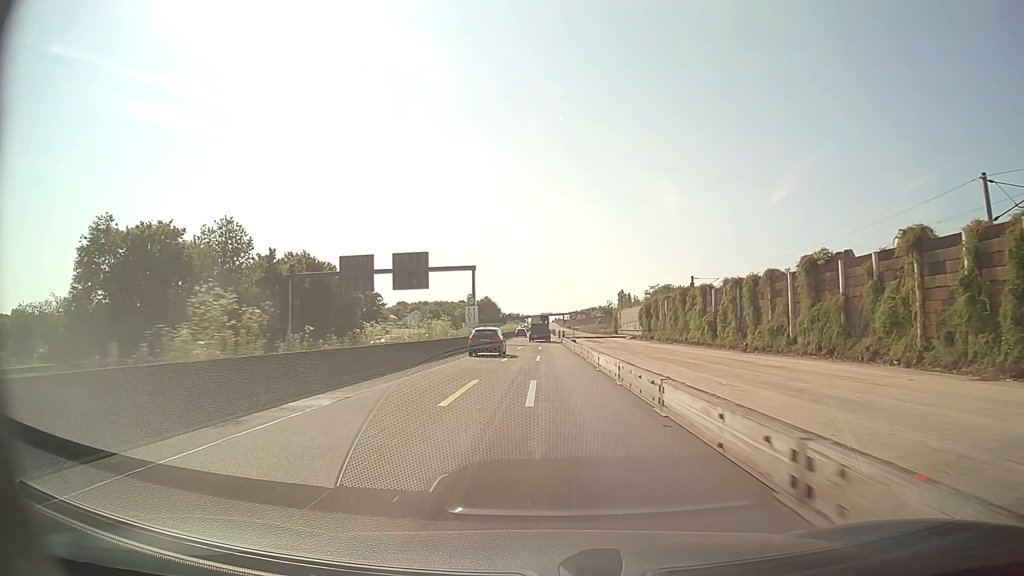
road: motorway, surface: asphalt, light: Day
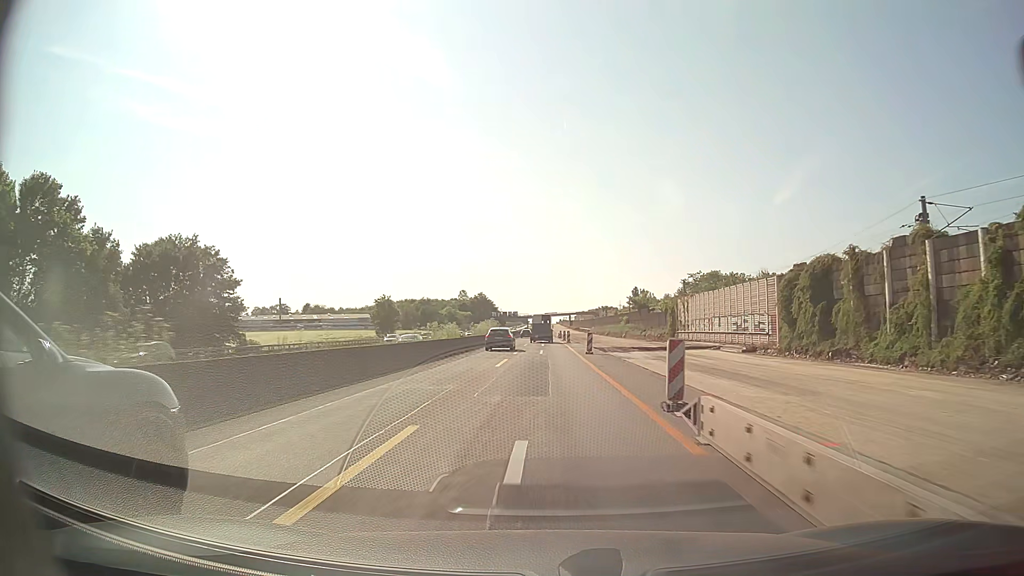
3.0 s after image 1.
(-0.1, +62.4) m; 0°
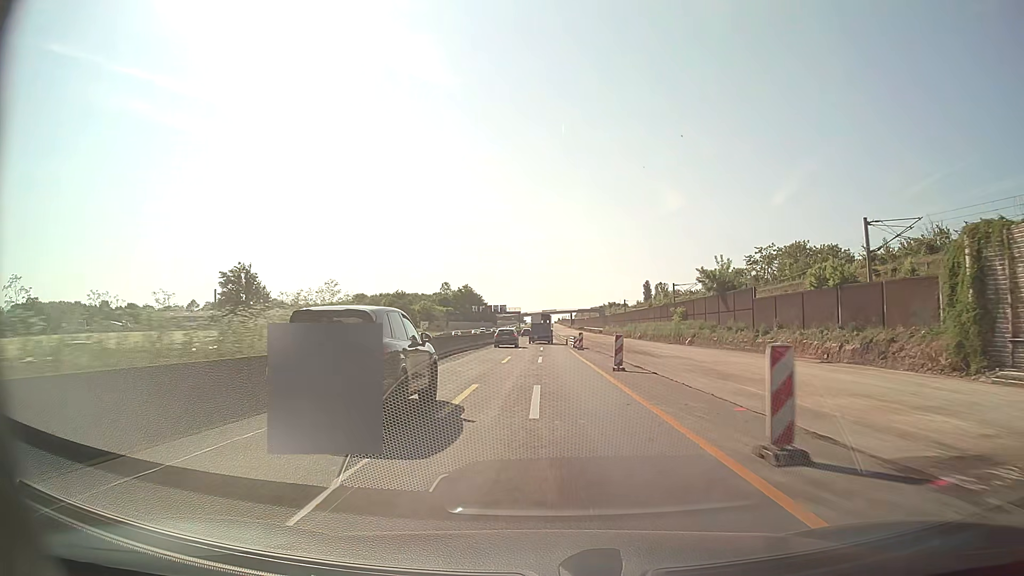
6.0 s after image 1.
(+0.1, +62.4) m; 0°
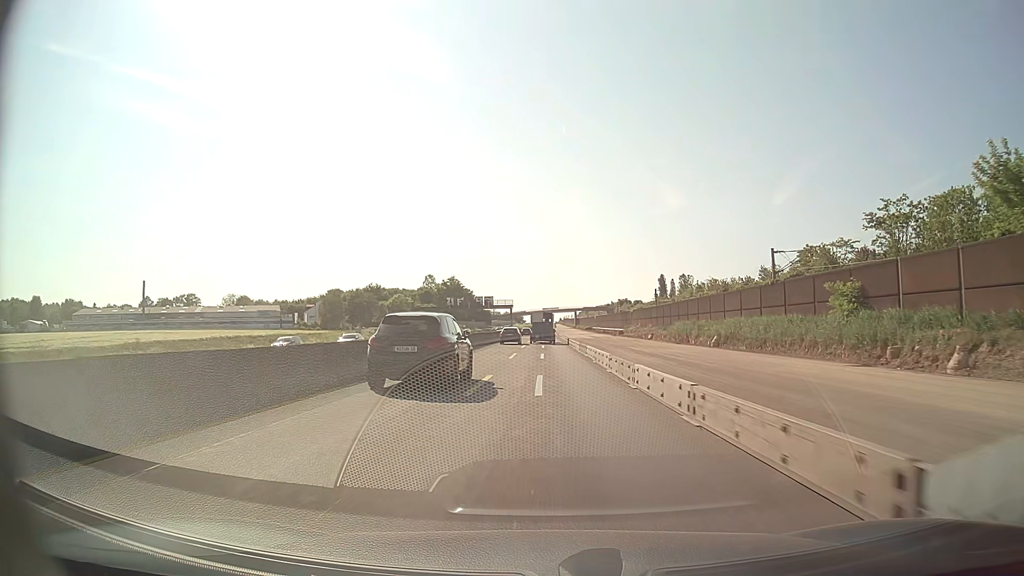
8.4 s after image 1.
(0.0, +50.0) m; 0°
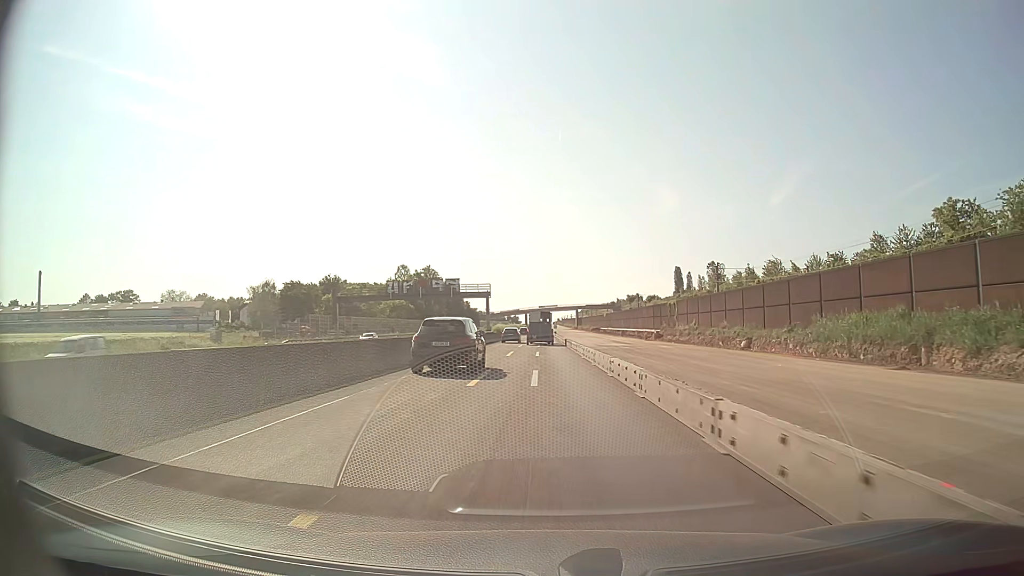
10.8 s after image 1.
(0.0, +50.0) m; 0°
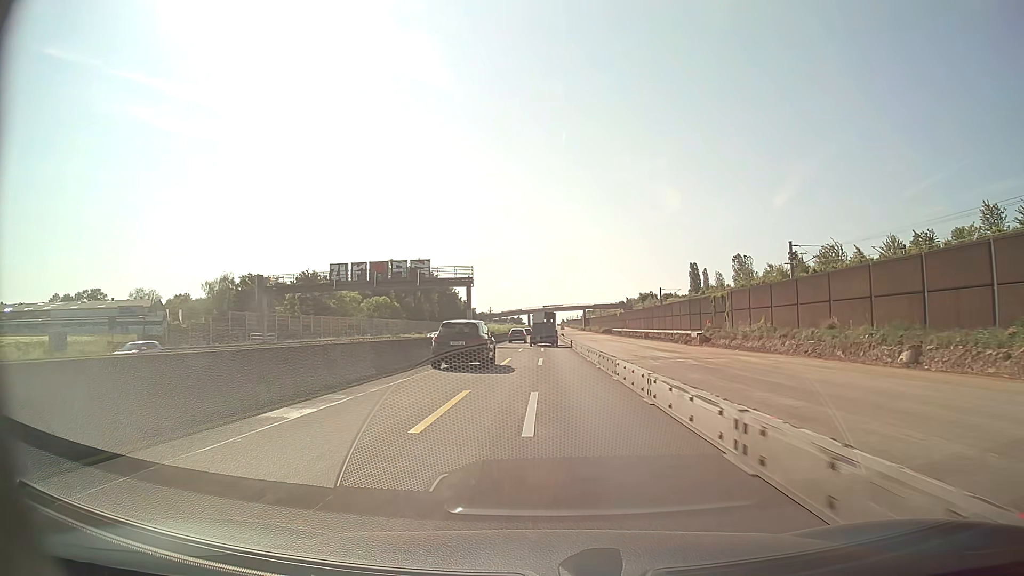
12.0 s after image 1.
(0.0, +25.0) m; 0°
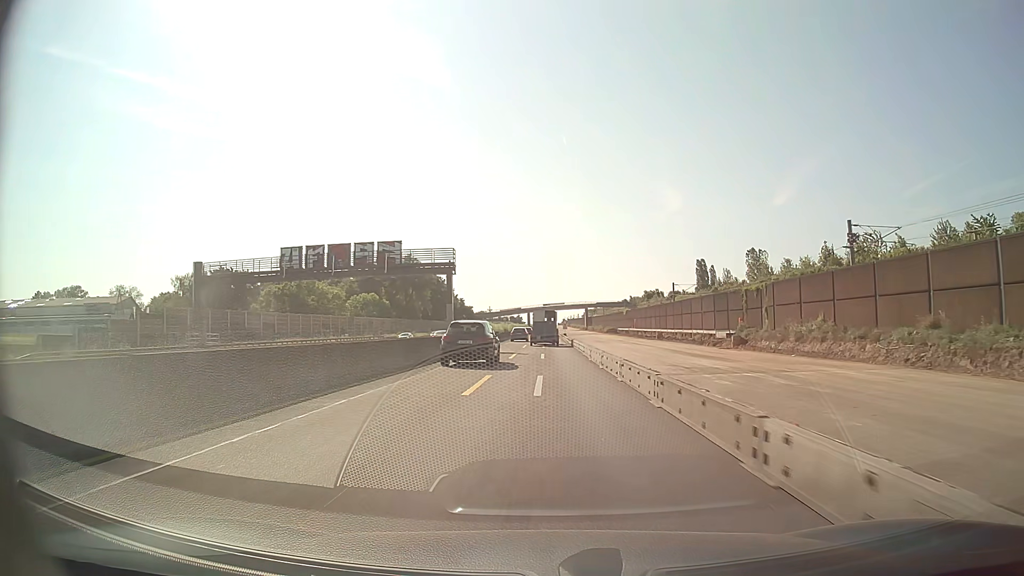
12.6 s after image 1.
(0.0, +12.5) m; 0°
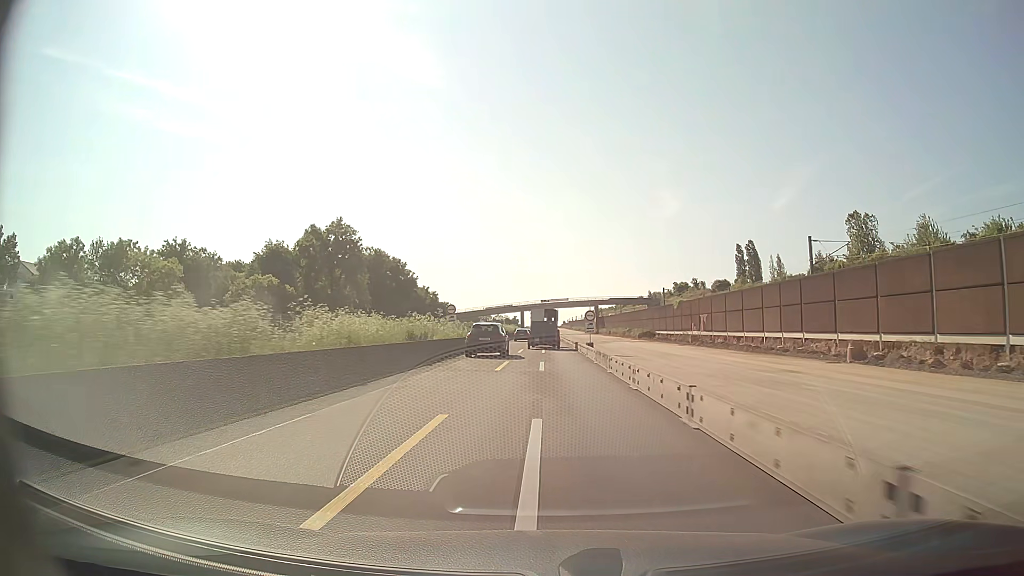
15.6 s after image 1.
(+0.2, +62.4) m; 0°
(0, +10) (0, +20) (0, +30) (0, +40) (0, +50) (0, +60) (0, +70) (0, +80) (0, +90) (0, +100) m
